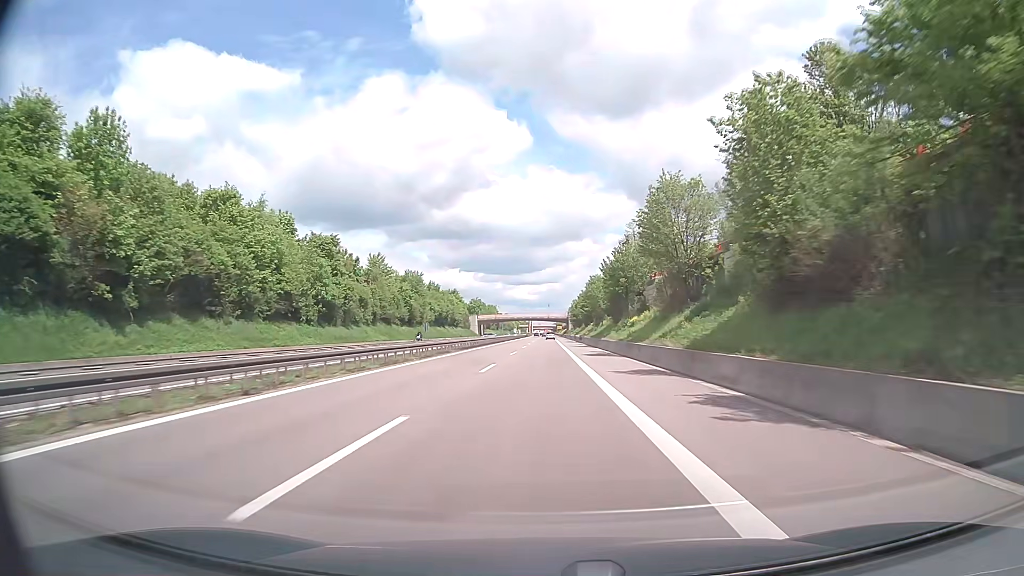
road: trunk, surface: asphalt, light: Day
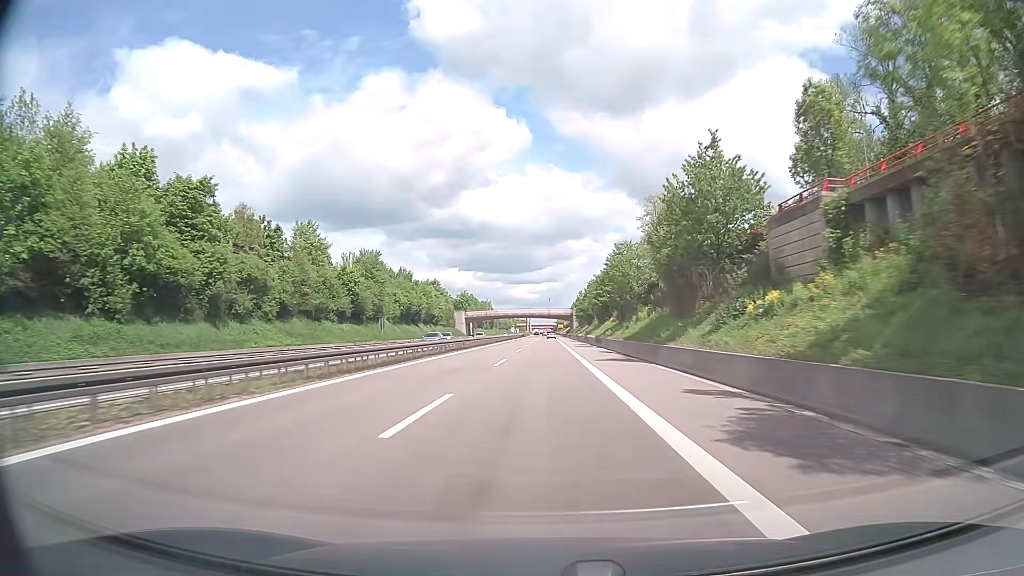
(0.0, +32.4) m; 0°
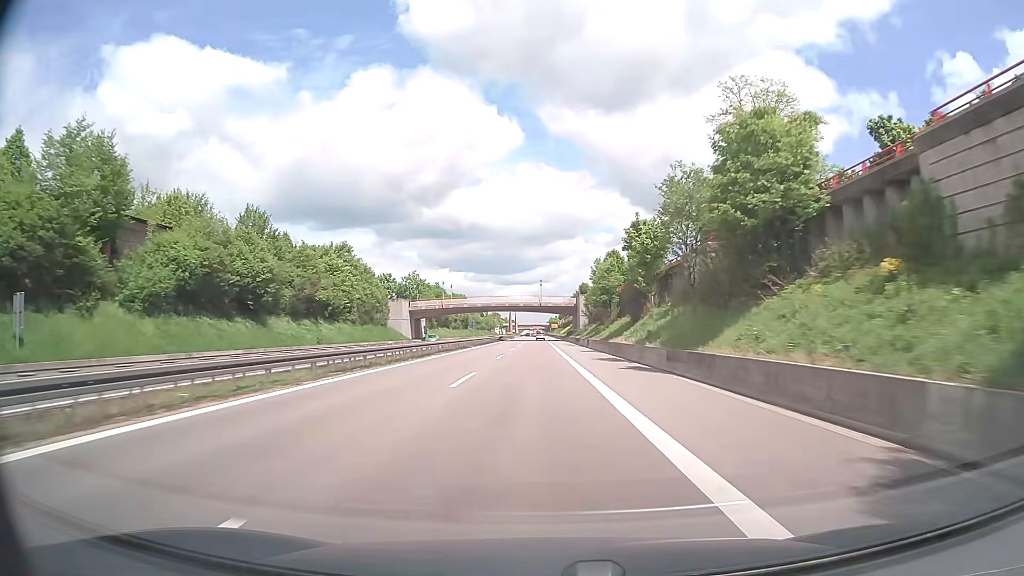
(+0.4, +64.4) m; +1°
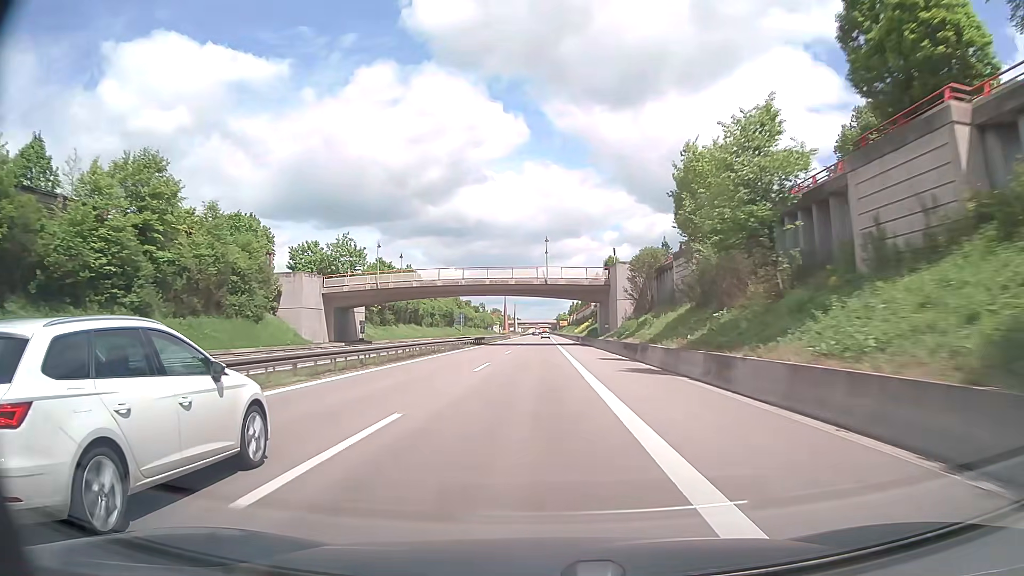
(-0.3, +48.0) m; -1°
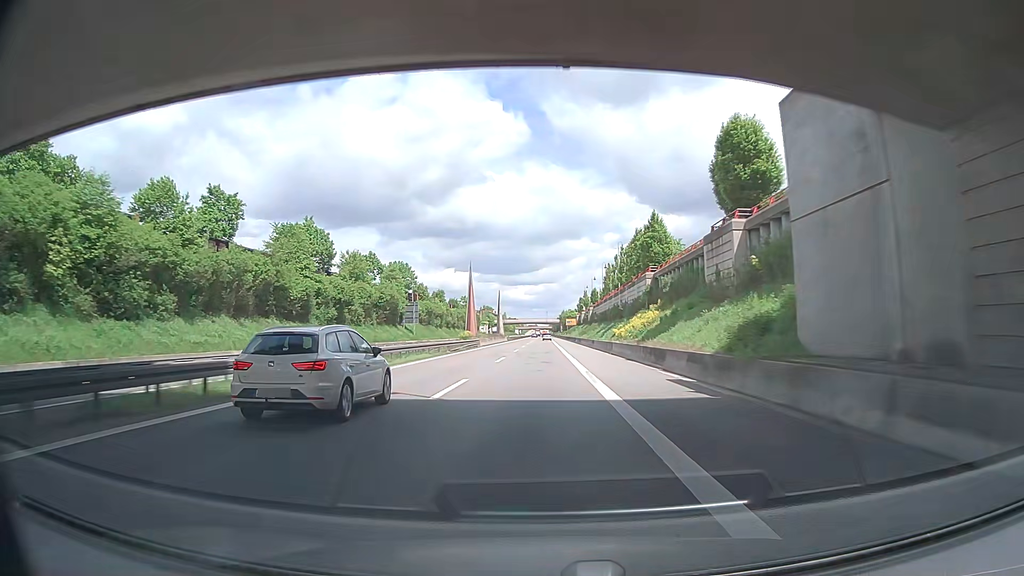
(0.0, +64.0) m; 0°
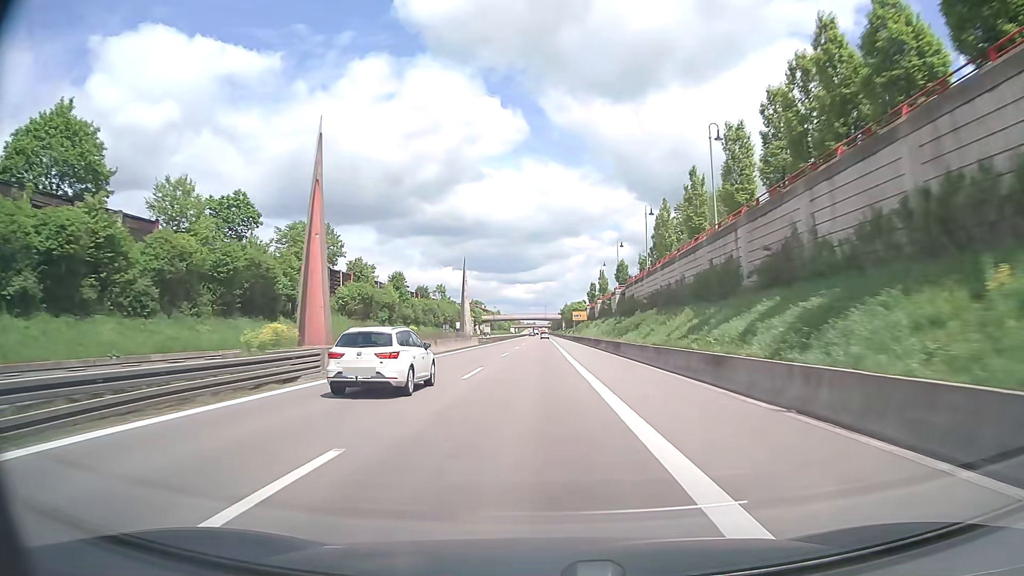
(-0.1, +48.5) m; 0°
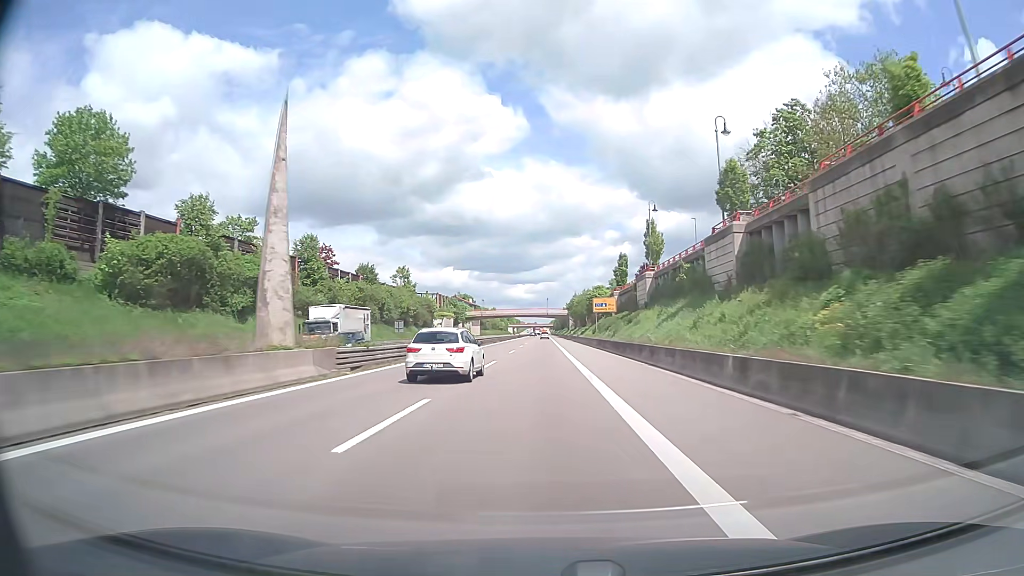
(-0.1, +48.6) m; 0°
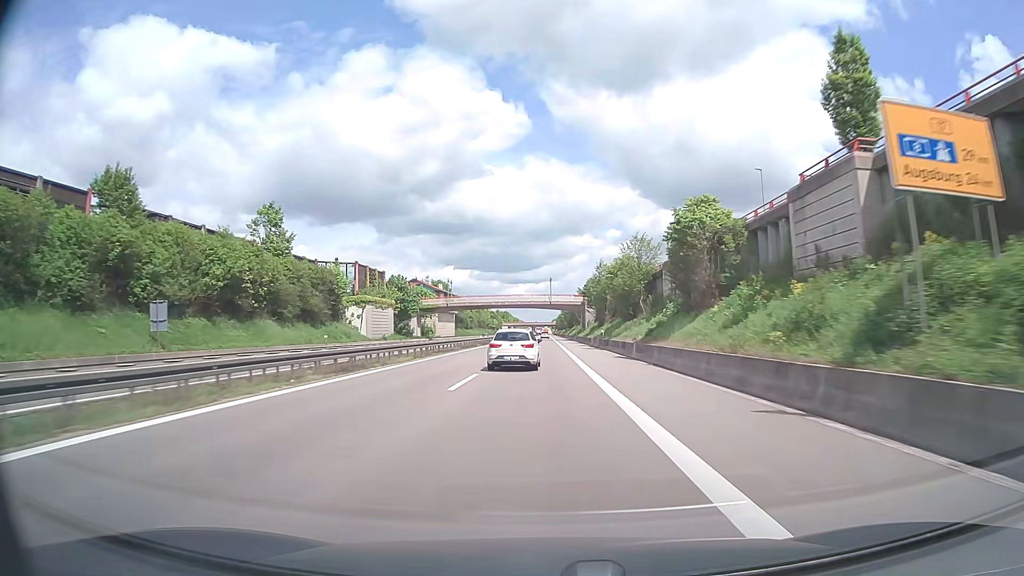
(-0.2, +64.4) m; 0°
